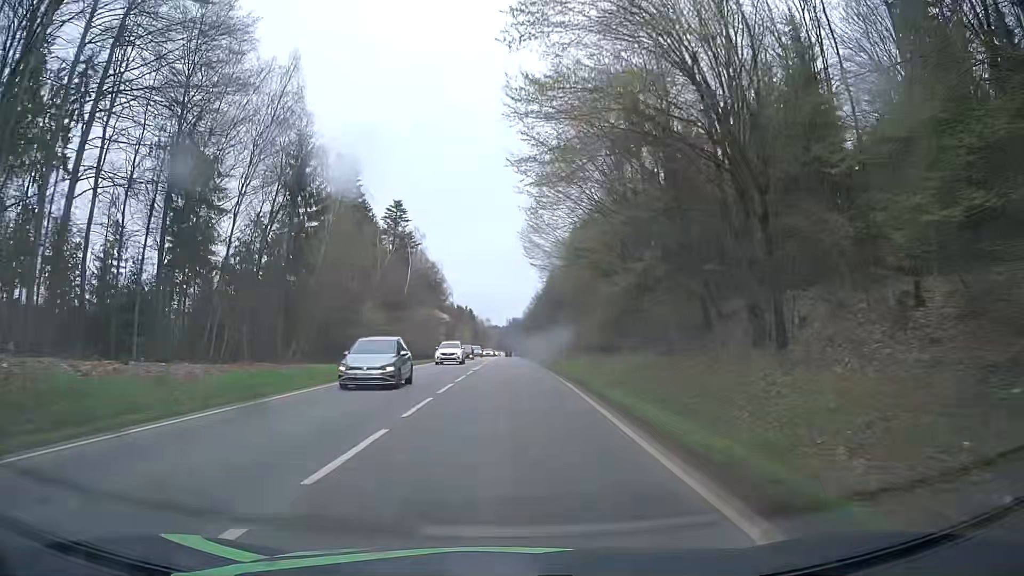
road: secondary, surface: asphalt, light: Day
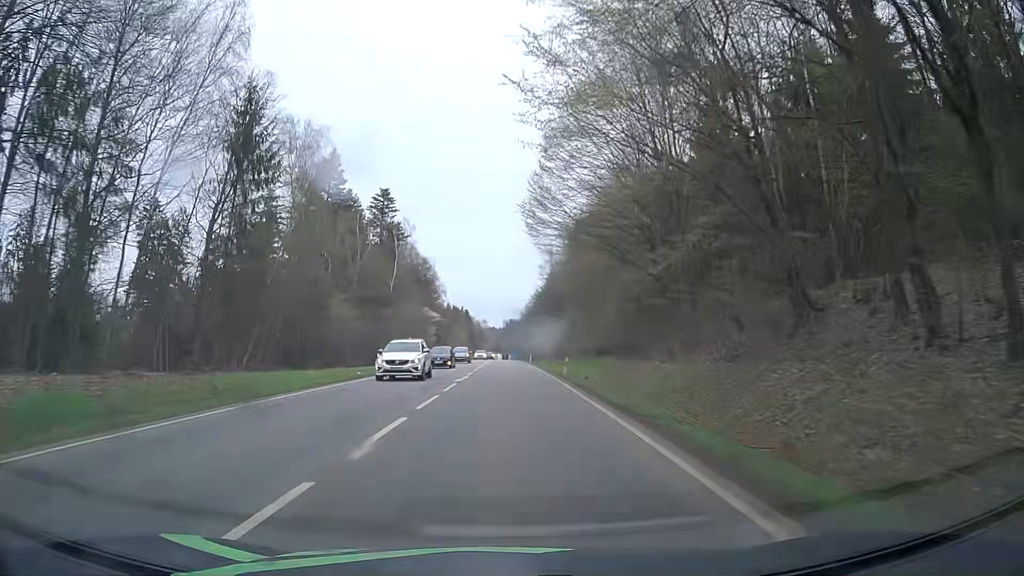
(+0.1, +10.3) m; +1°
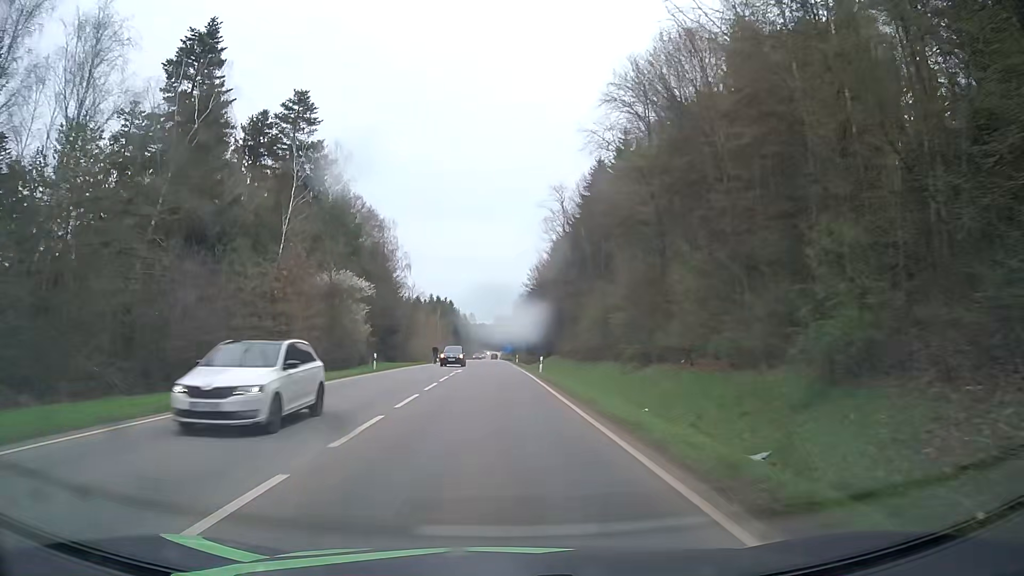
(+0.3, +42.1) m; +1°
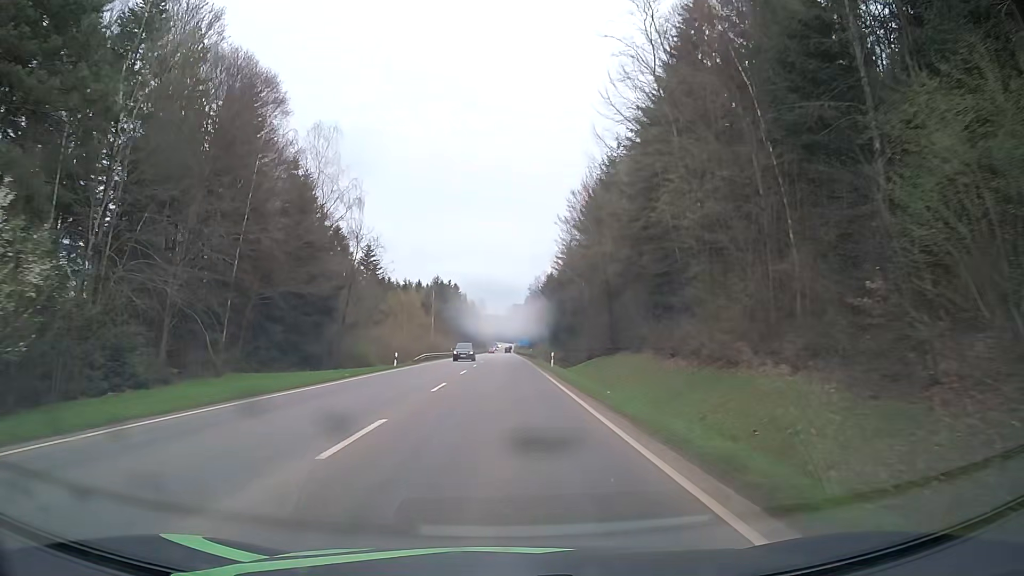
(-0.4, +43.5) m; -1°
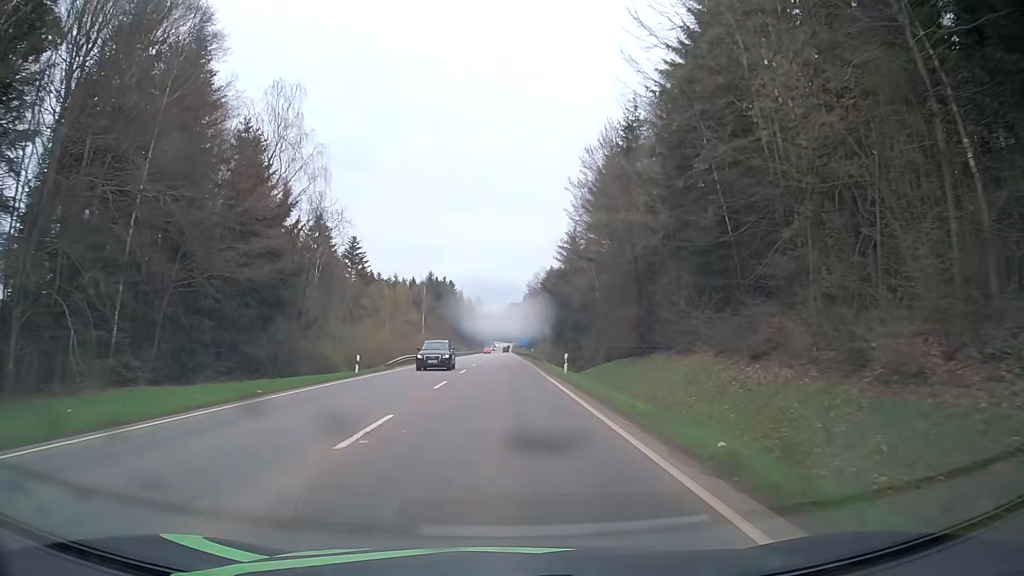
(0.0, +11.1) m; 0°
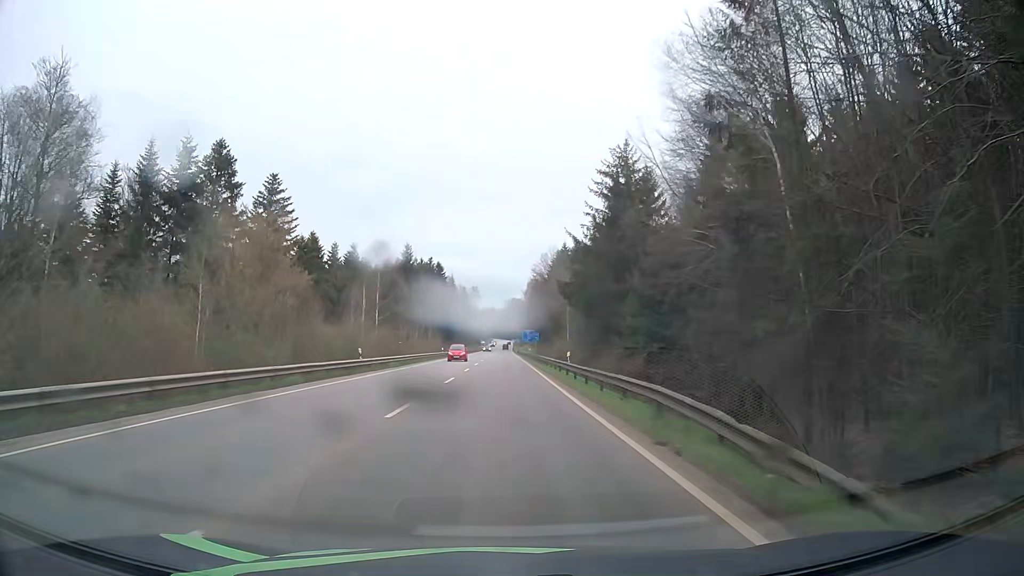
(-0.3, +44.7) m; -1°
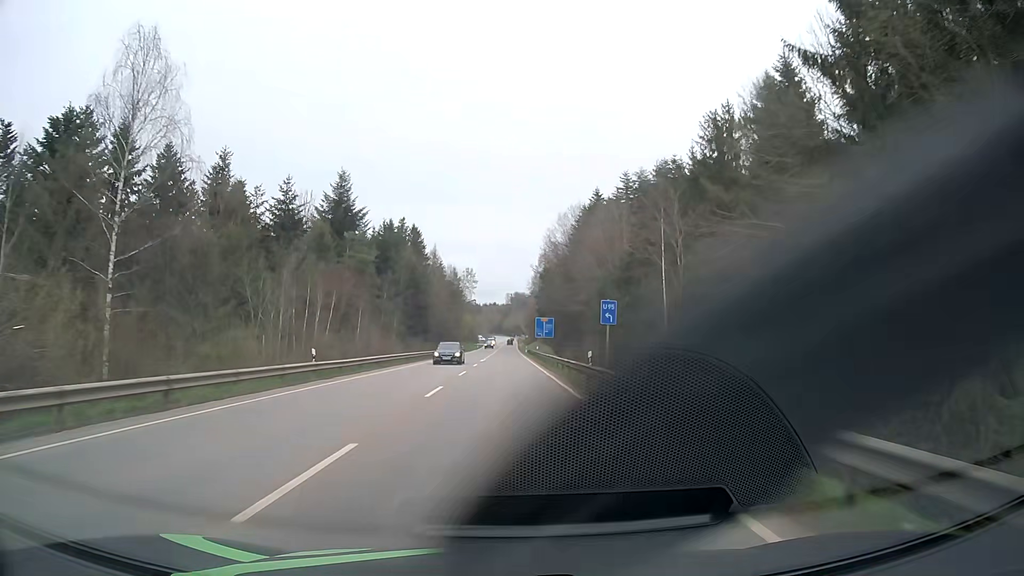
(+0.1, +56.0) m; 0°
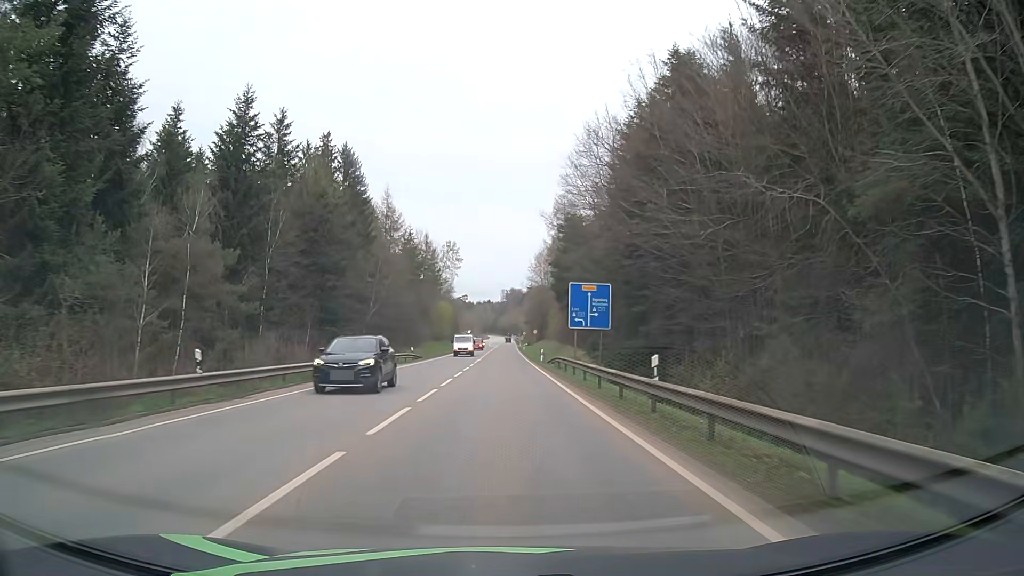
(+0.5, +56.0) m; +1°
(0, +10) (0, +20) (0, +30) (0, +40) (0, +50) (0, +60) (0, +70) (0, +80) (-1, +90) (-1, +100) m
